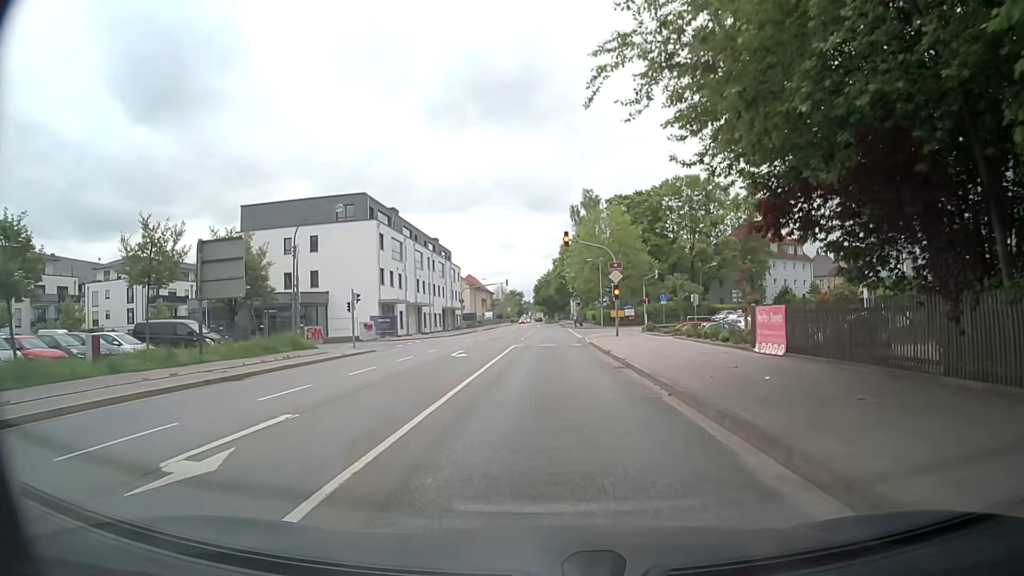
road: secondary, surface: asphalt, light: Day
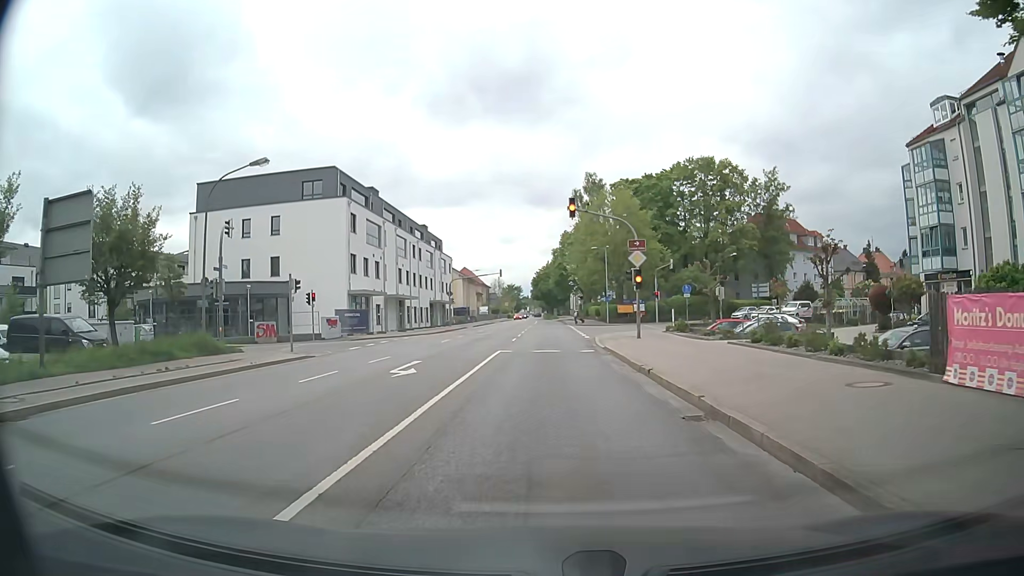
(-0.1, +9.5) m; -1°
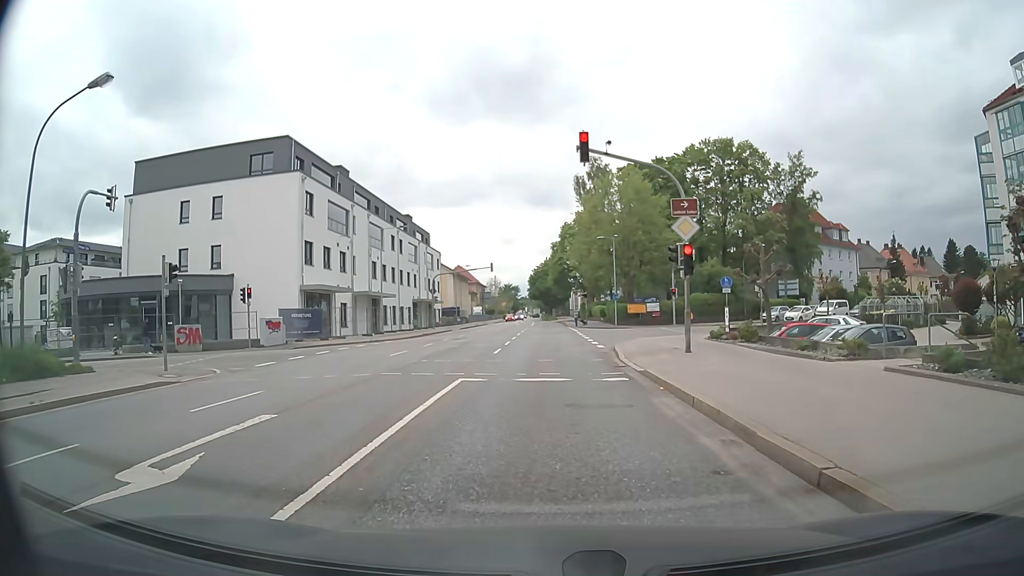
(+0.1, +10.3) m; 0°
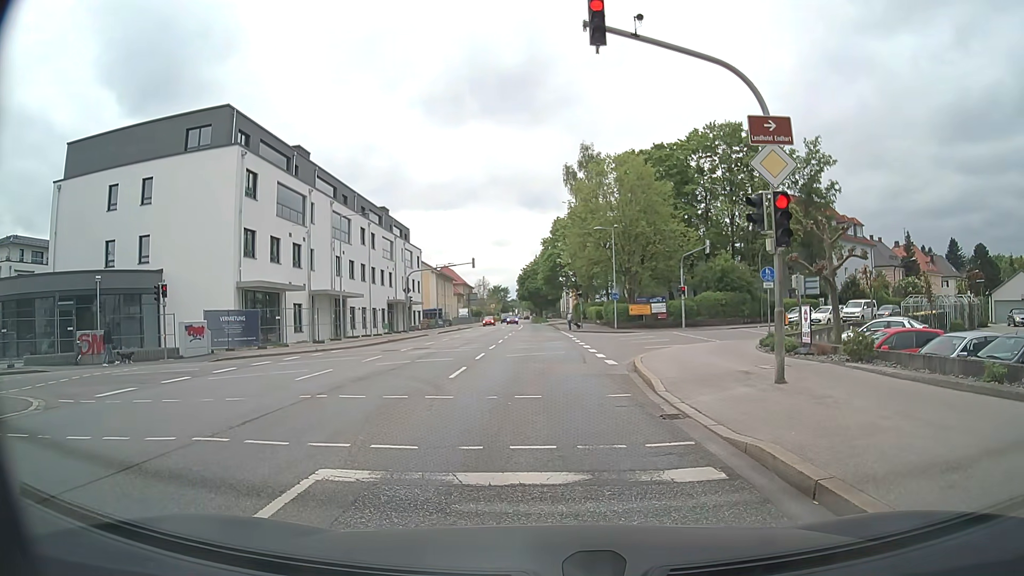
(+0.1, +8.0) m; +2°
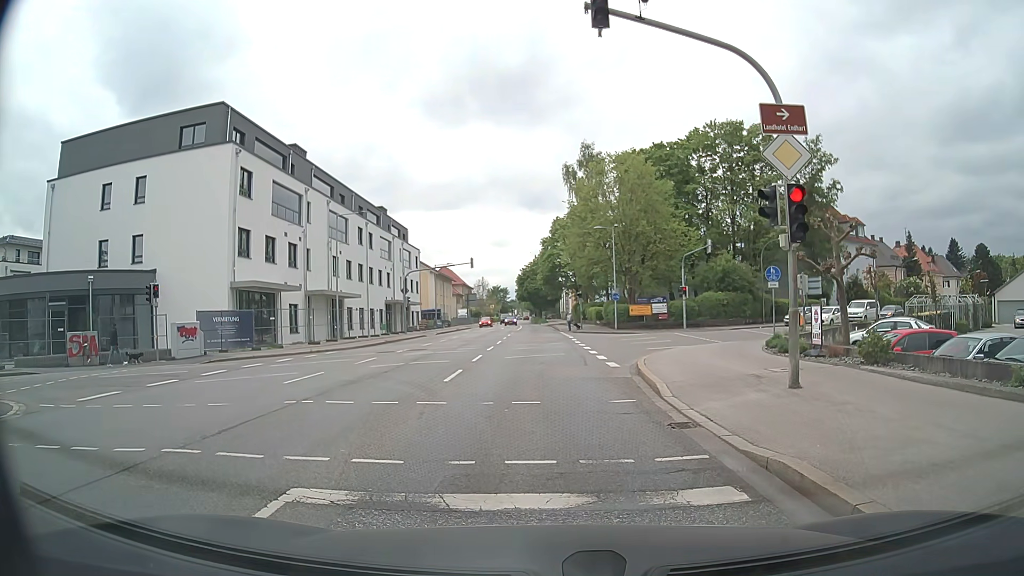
(0.0, +0.7) m; 0°
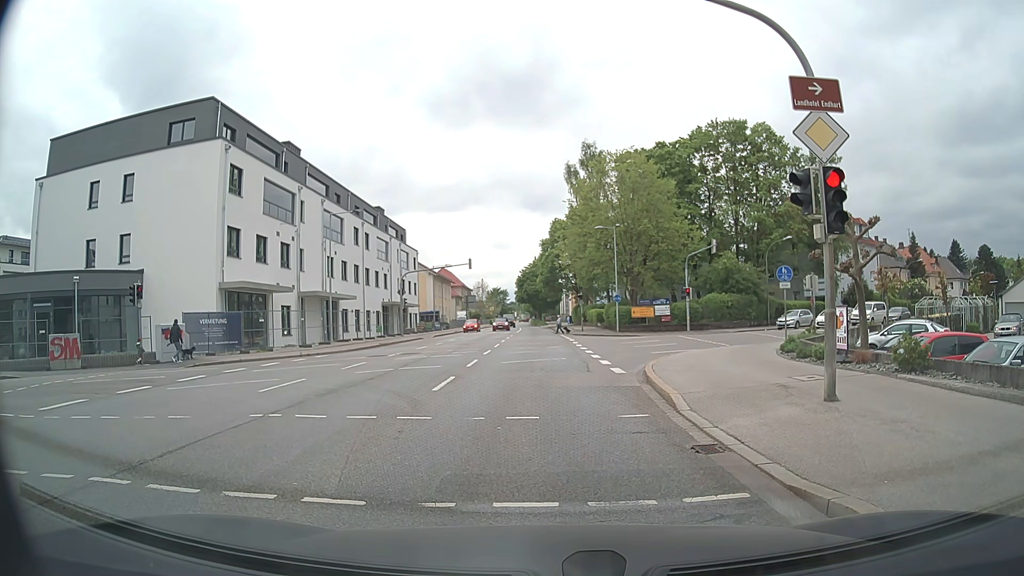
(0.0, +1.4) m; 0°
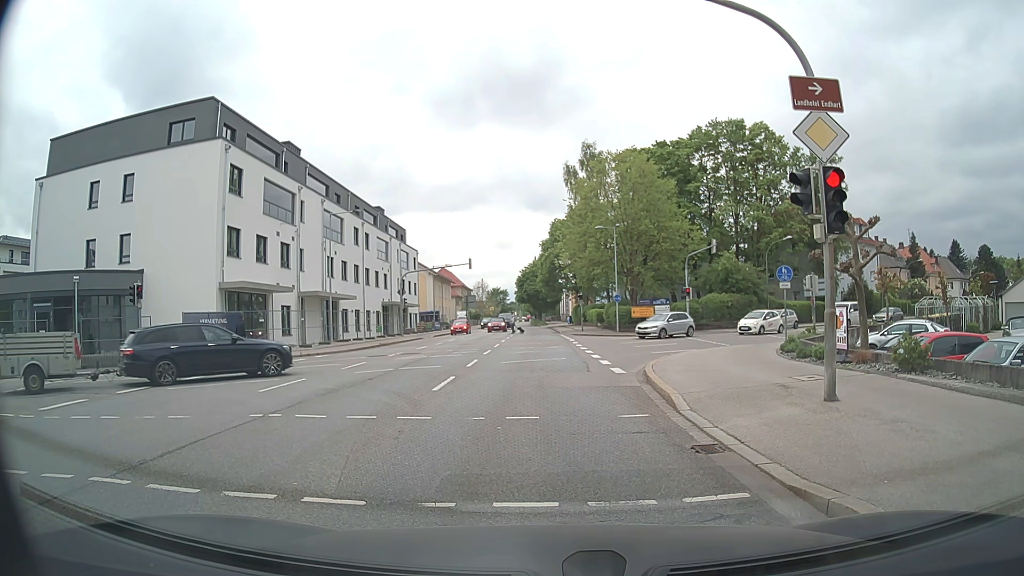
(0.0, 0.0) m; 0°
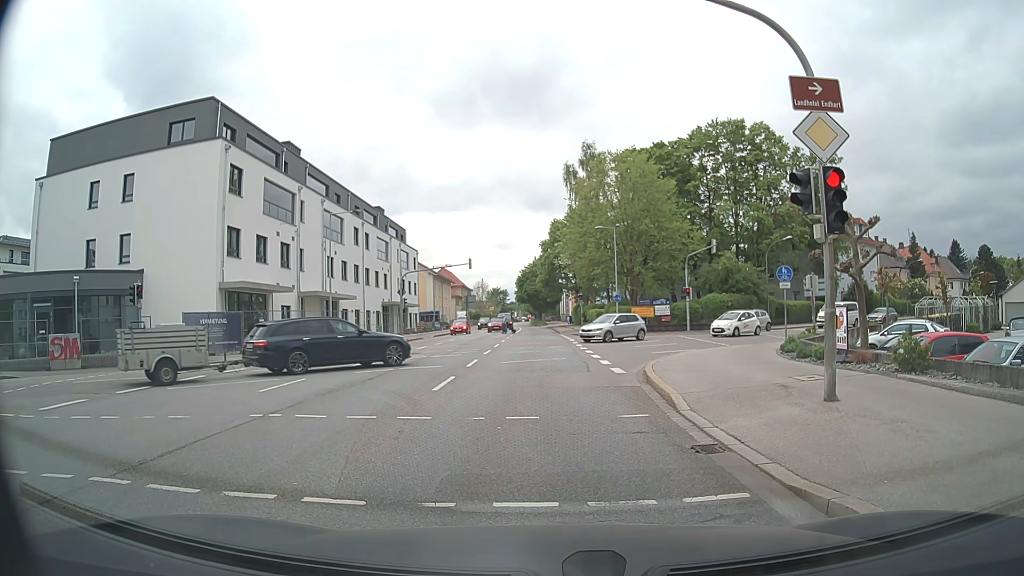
(0.0, 0.0) m; 0°
